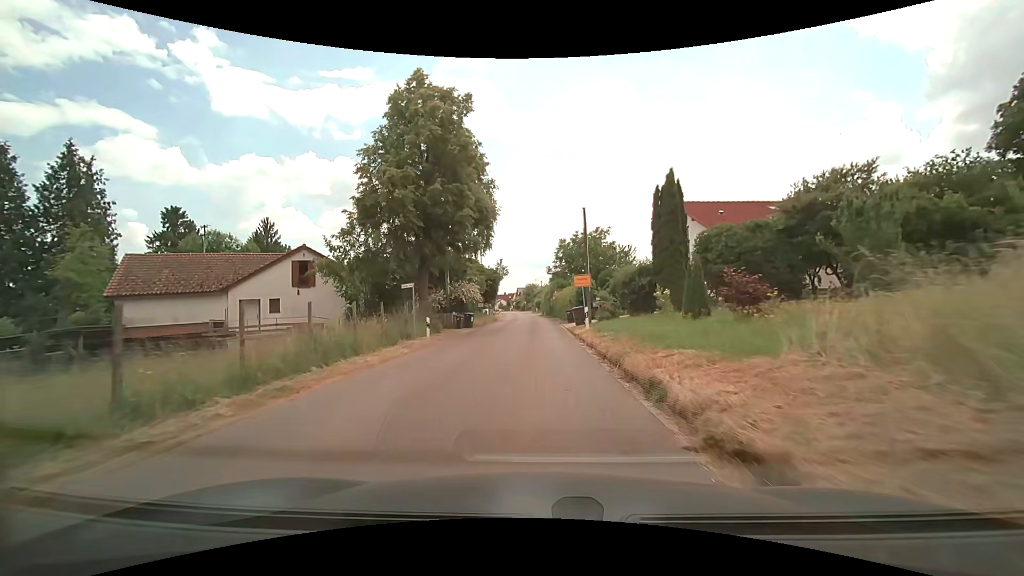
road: unclassified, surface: asphalt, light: Day
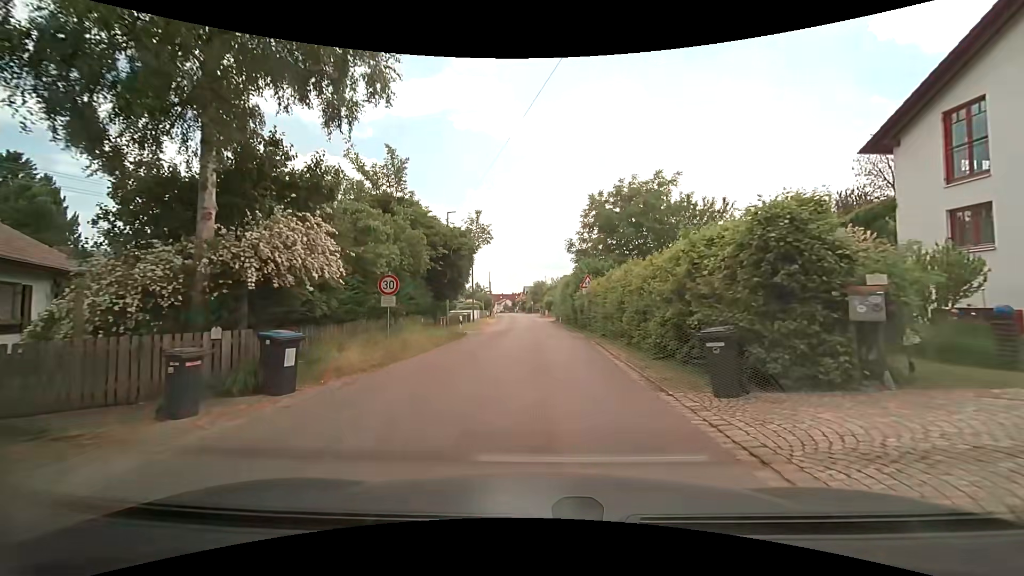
(-0.2, +26.8) m; -2°
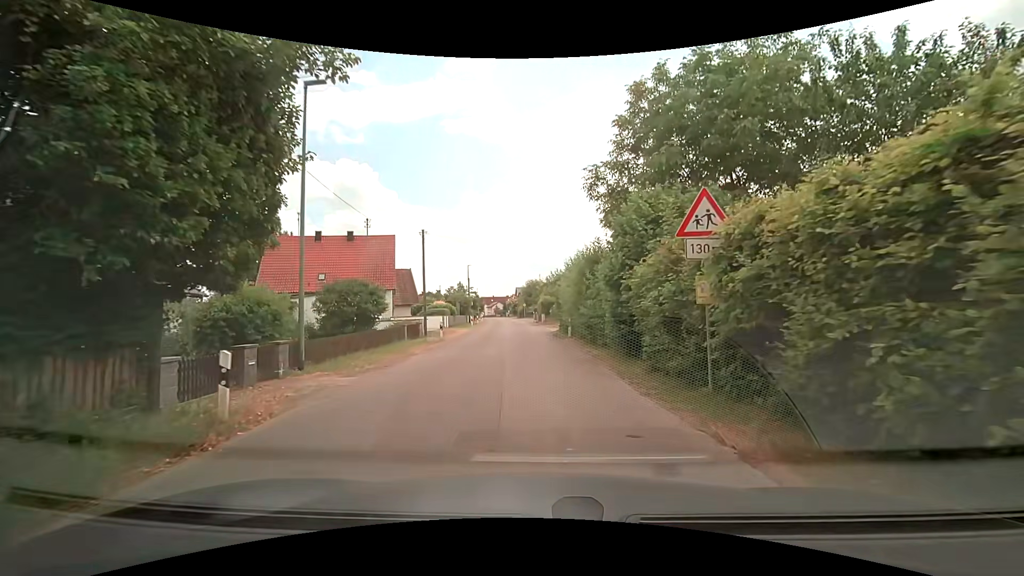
(+0.2, +19.3) m; +2°
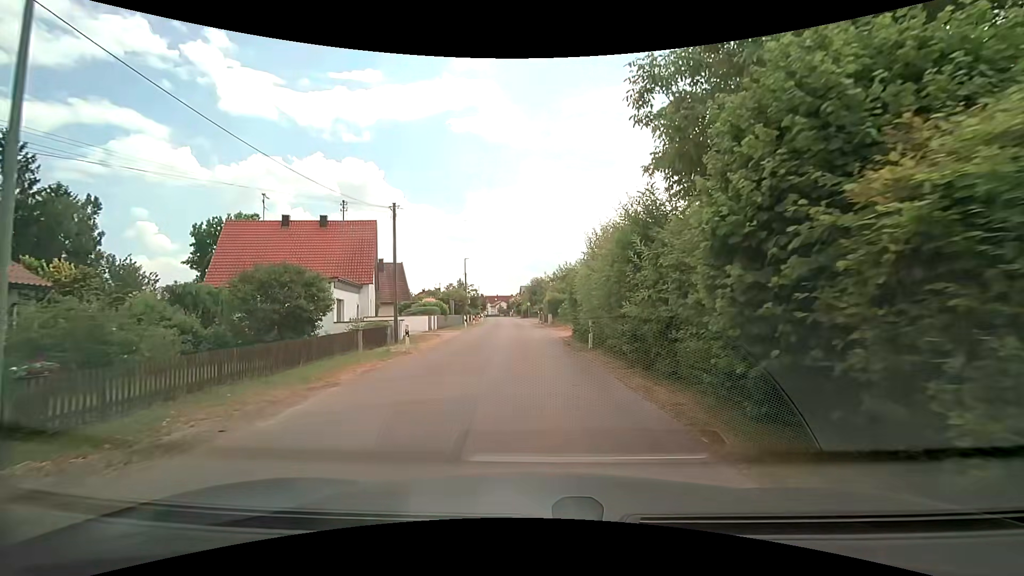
(-0.1, +7.6) m; -1°
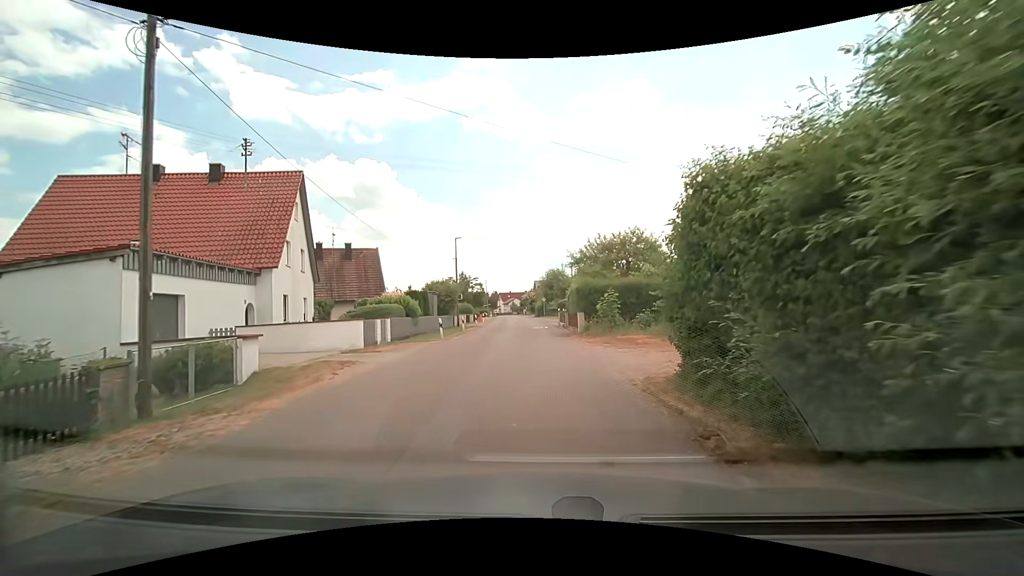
(-0.3, +16.1) m; -2°
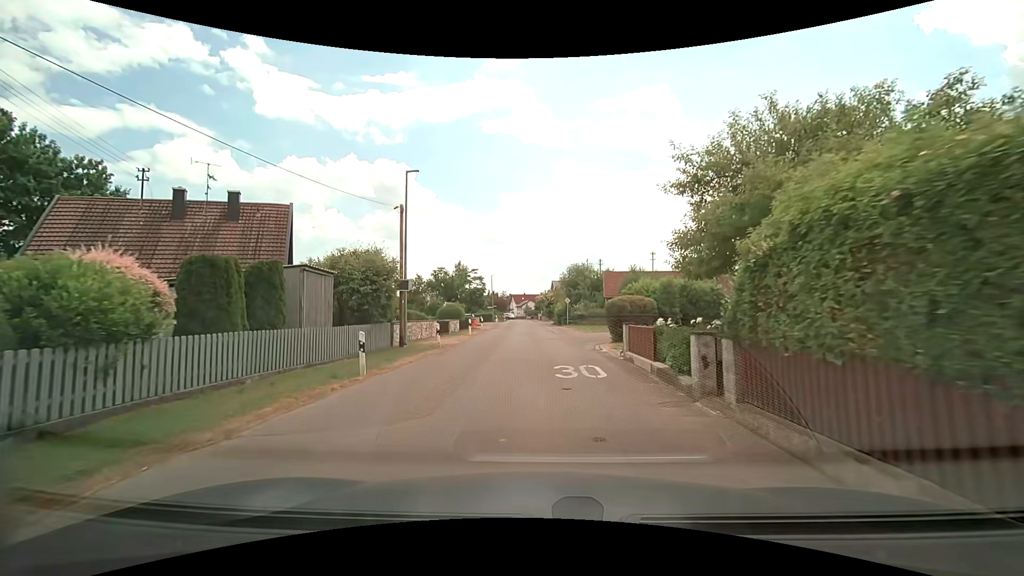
(-0.4, +21.7) m; -2°
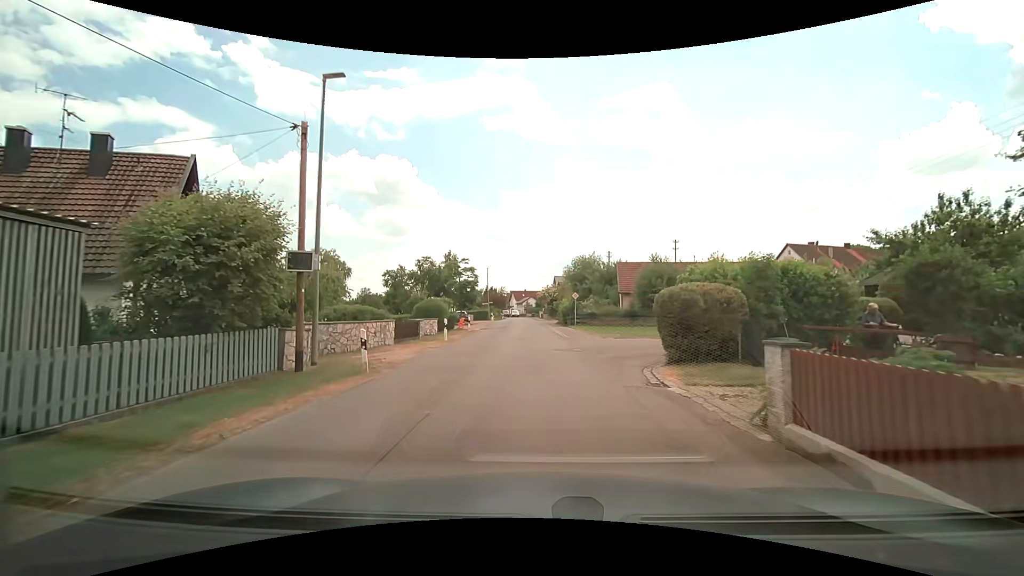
(+0.1, +8.8) m; +1°
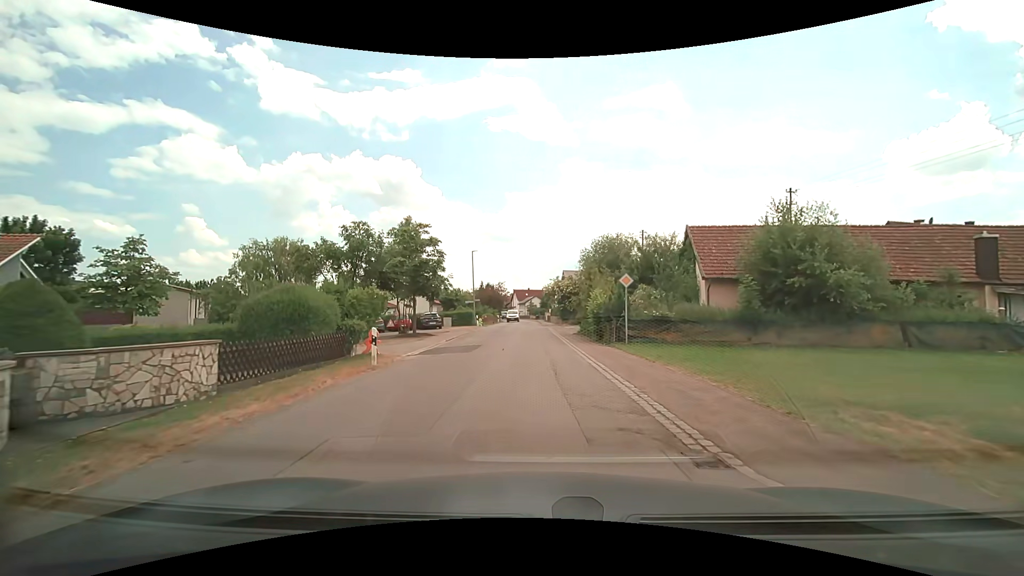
(-0.2, +21.2) m; -1°
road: residential
(0, +10) (0, +20) (0, +30) (0, +40) (0, +50) (0, +60) (0, +70) (0, +80) (0, +90) (-1, +100) m
